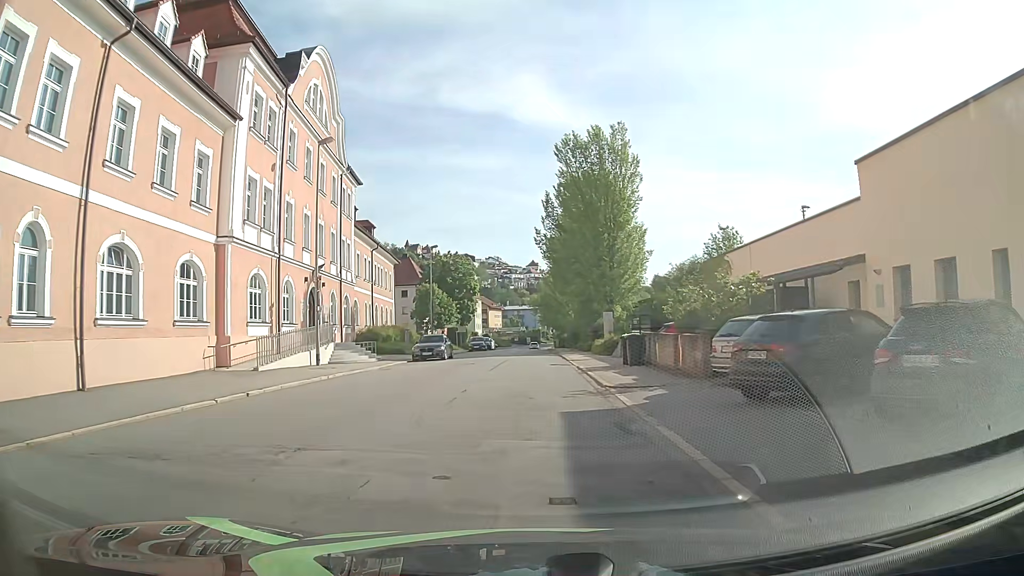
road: tertiary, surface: asphalt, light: Day
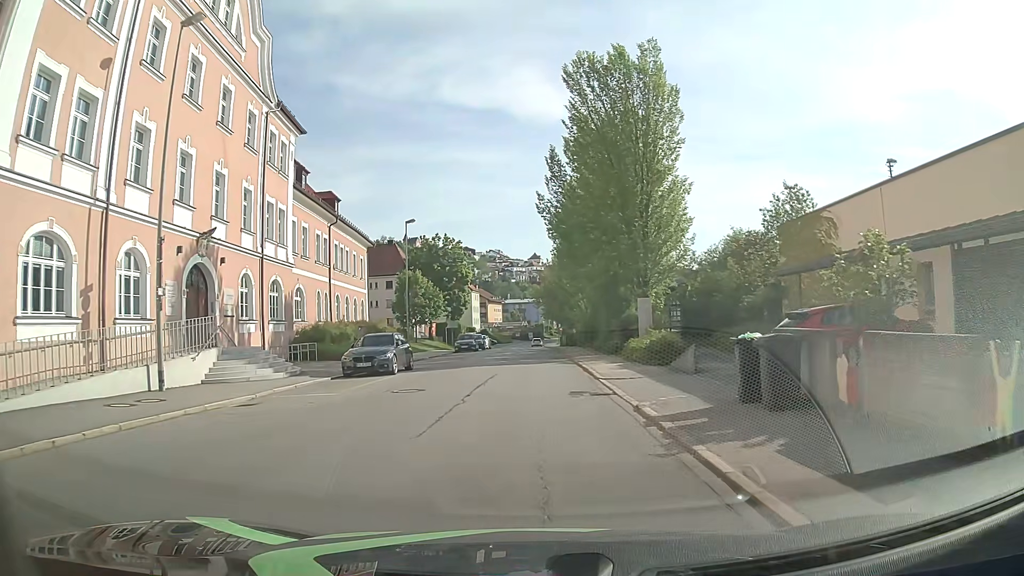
(+0.1, +13.7) m; 0°
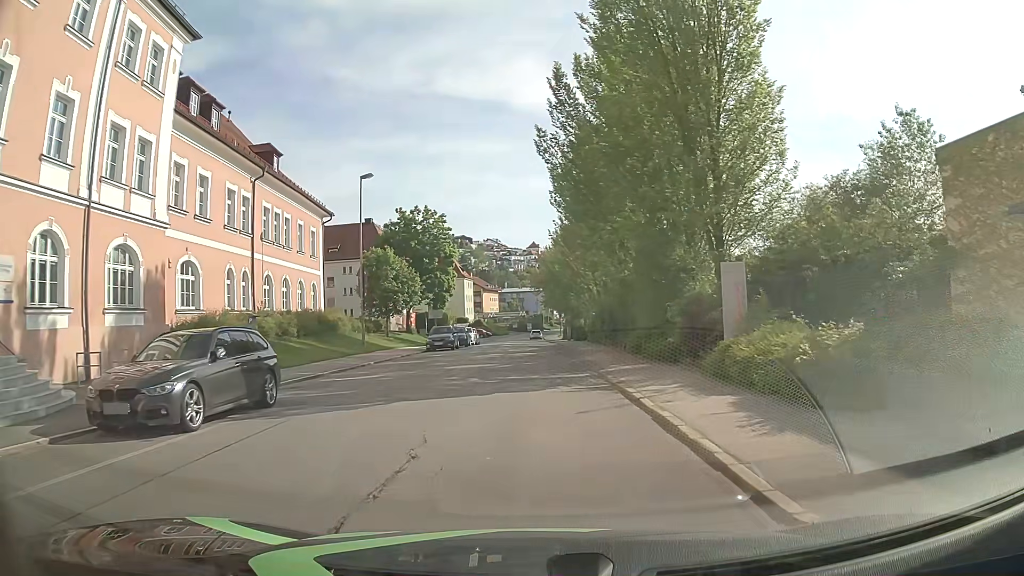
(+0.1, +13.7) m; +1°
(0, +10) (0, +20) (-1, +30) (-1, +40) (-1, +50) (-1, +60) (-2, +70) (-3, +80) (-4, +90) (-5, +100) m
